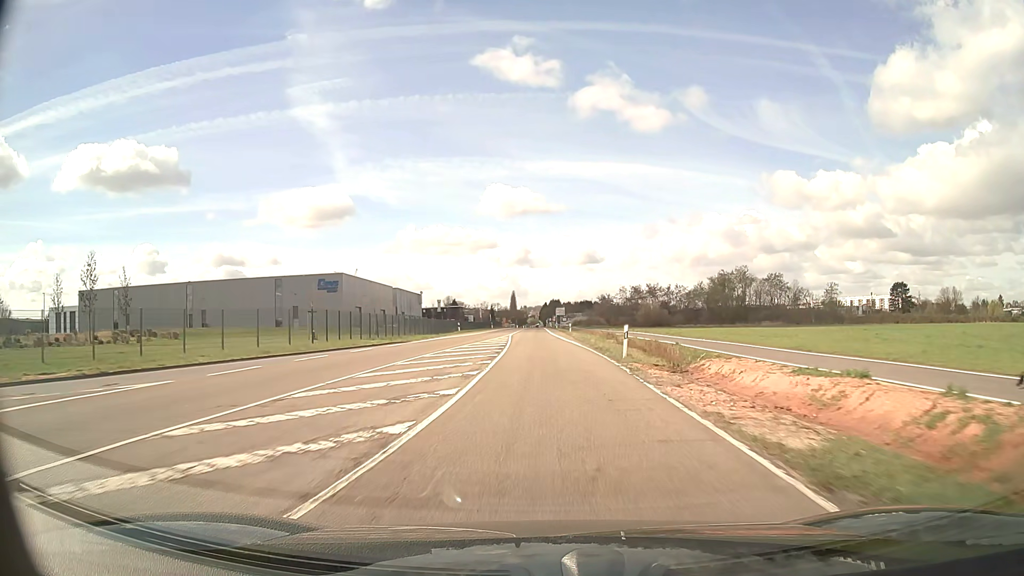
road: secondary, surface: asphalt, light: Day
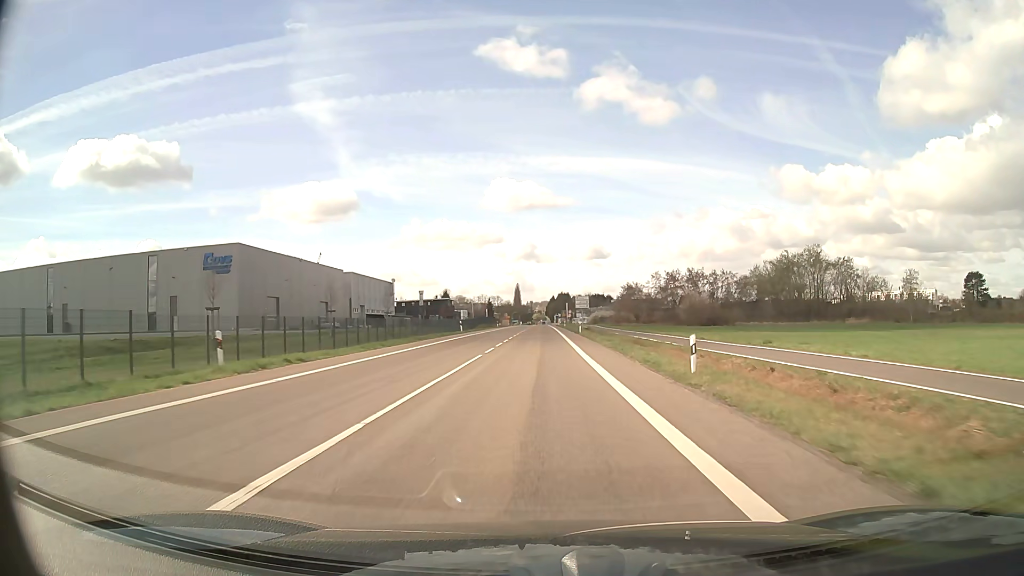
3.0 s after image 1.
(-0.4, +55.9) m; -1°
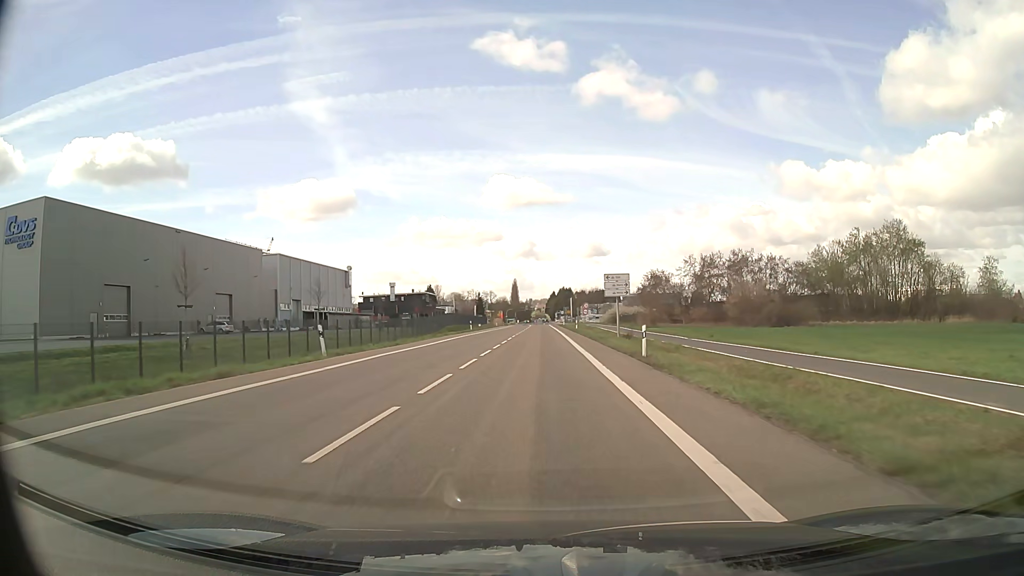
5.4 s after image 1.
(+0.1, +42.5) m; 0°
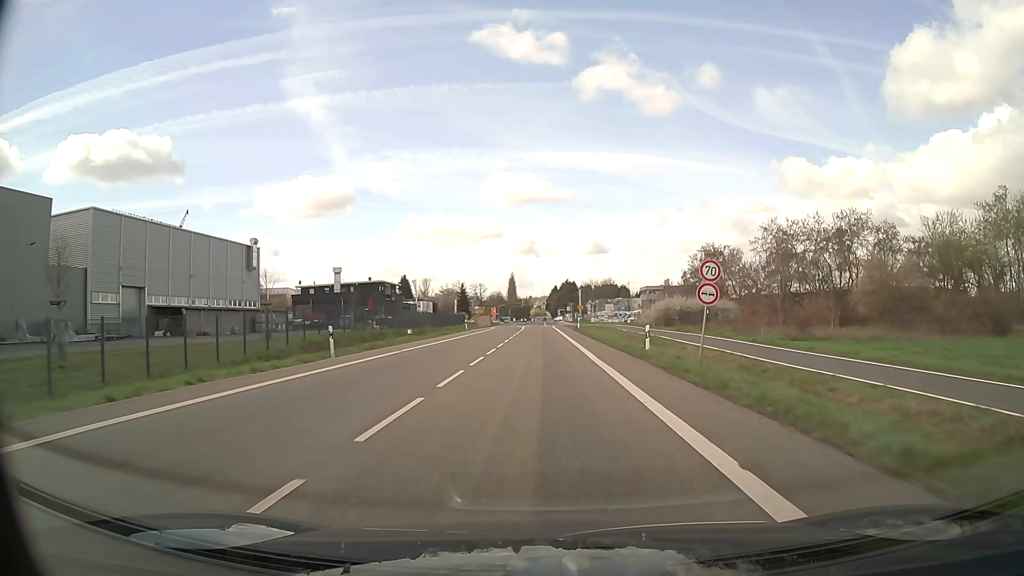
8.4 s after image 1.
(0.0, +50.0) m; 0°
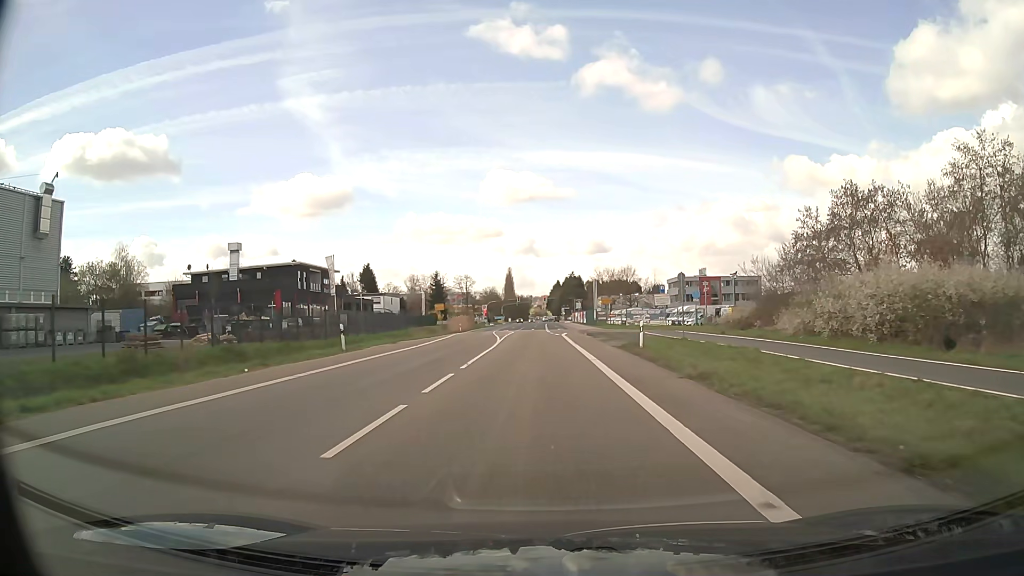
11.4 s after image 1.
(0.0, +47.0) m; 0°
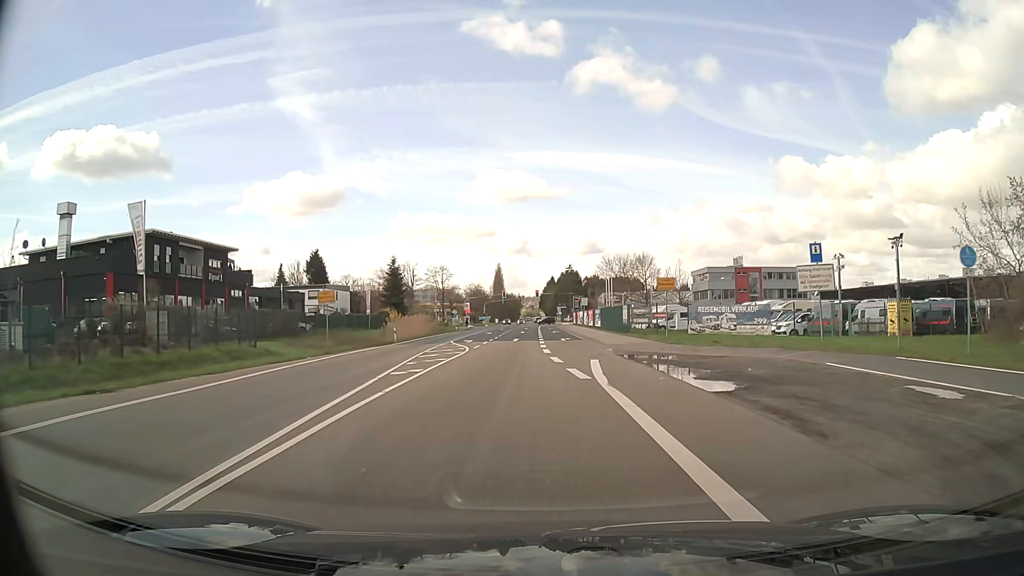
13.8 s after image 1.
(+0.1, +35.5) m; +1°
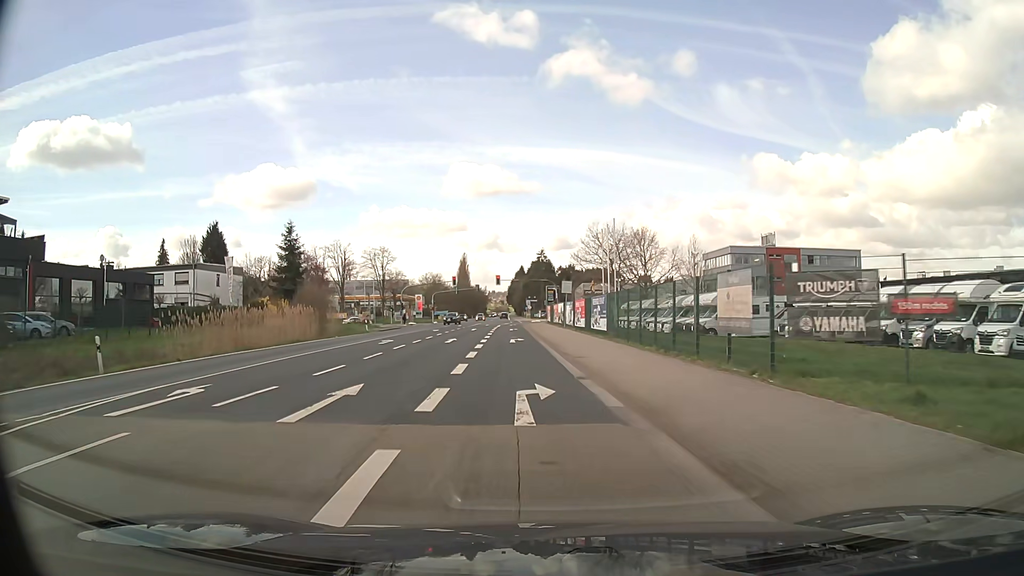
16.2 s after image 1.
(+1.1, +33.6) m; +3°
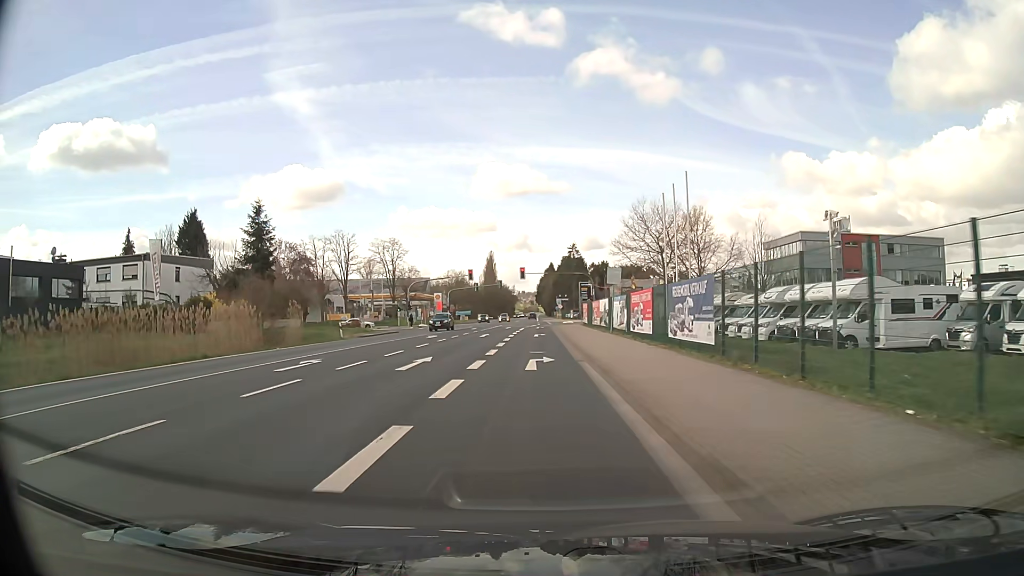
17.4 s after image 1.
(-0.4, +16.1) m; -3°
(0, +10) (0, +20) (0, +30) (0, +40) (0, +50) (-1, +60) (0, +70) (+2, +80) (+7, +88) (+15, +94) m
